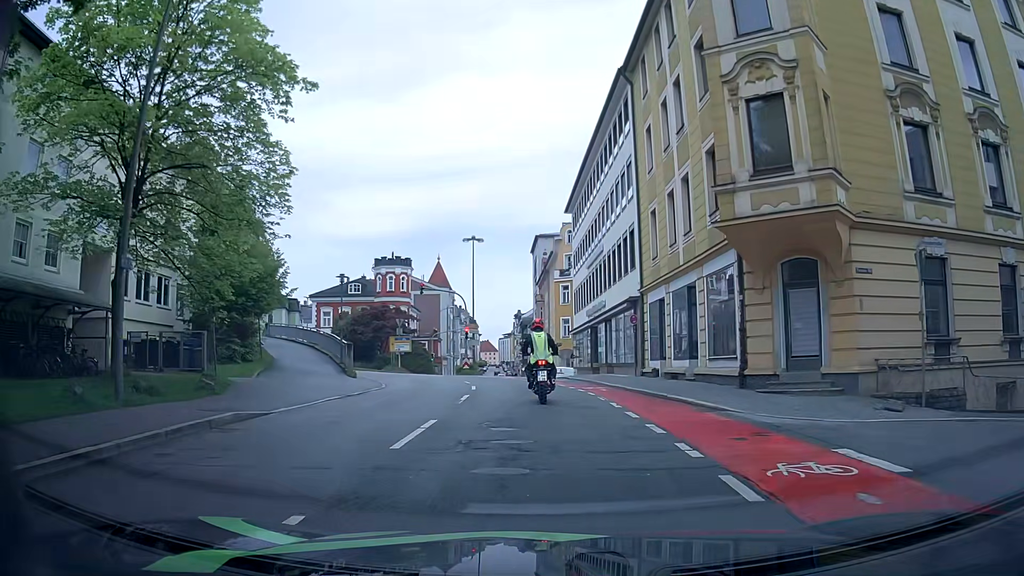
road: tertiary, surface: asphalt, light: Day
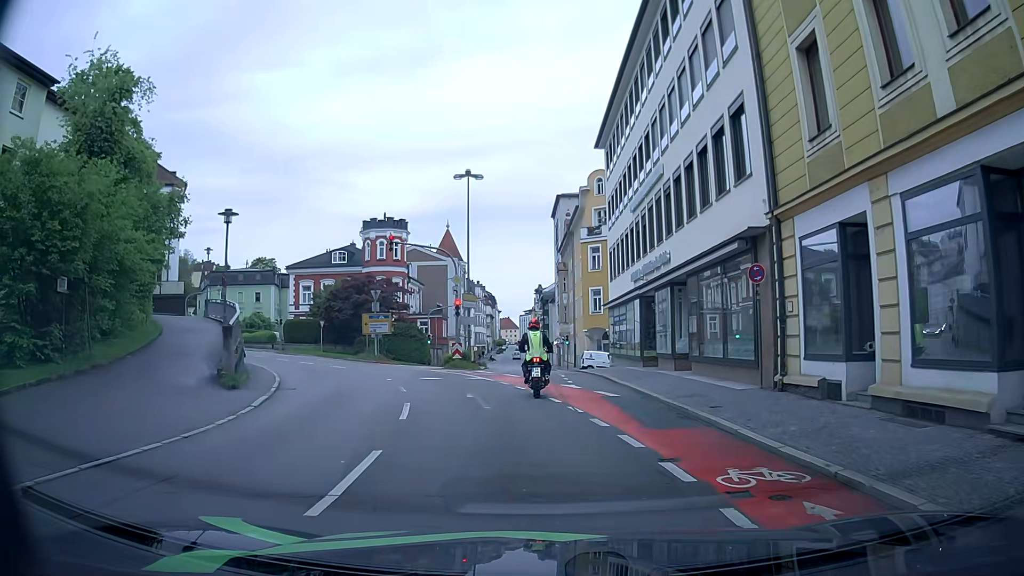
(-0.3, +15.2) m; -2°
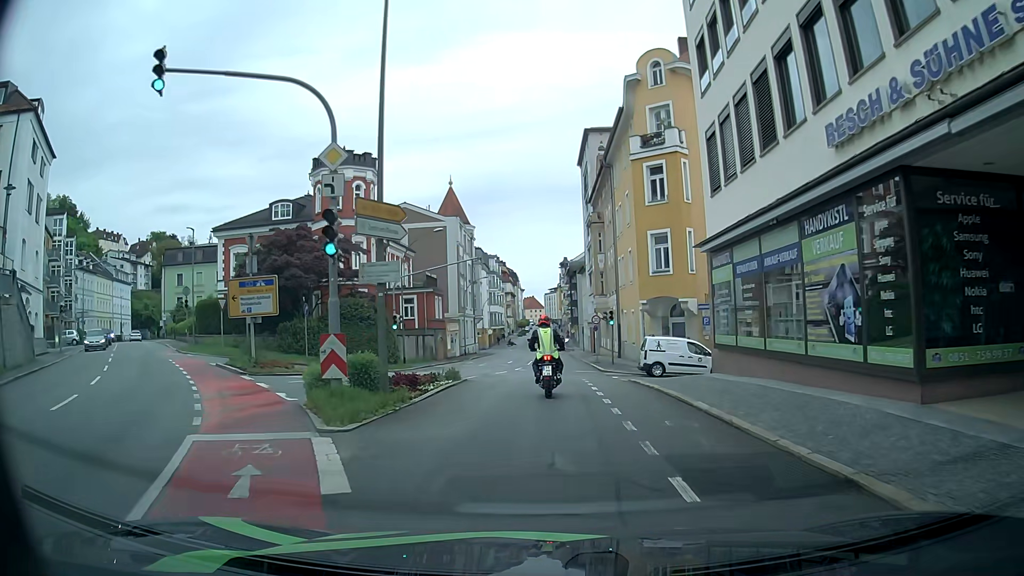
(-0.3, +22.2) m; -2°
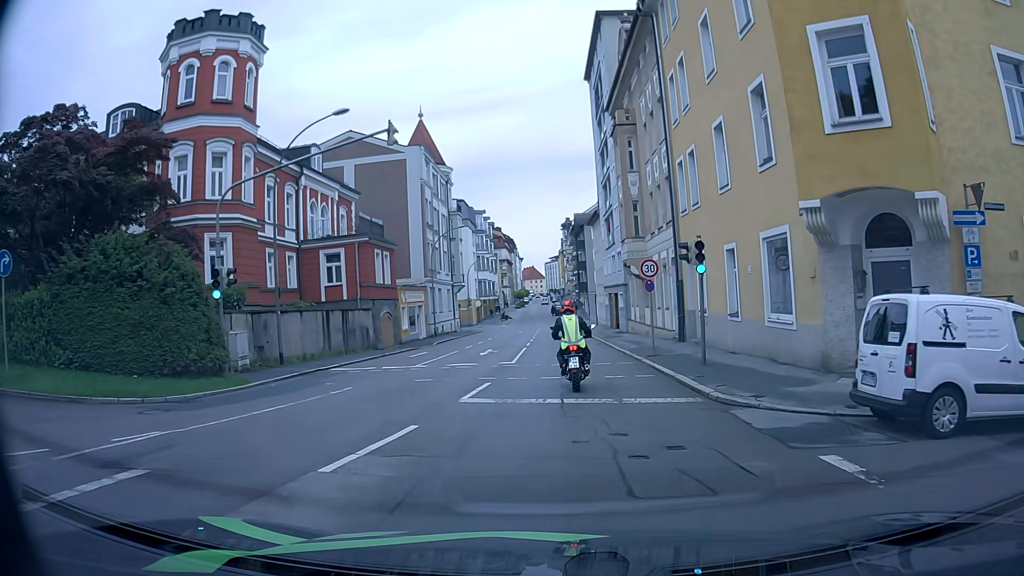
(-0.3, +21.9) m; -1°
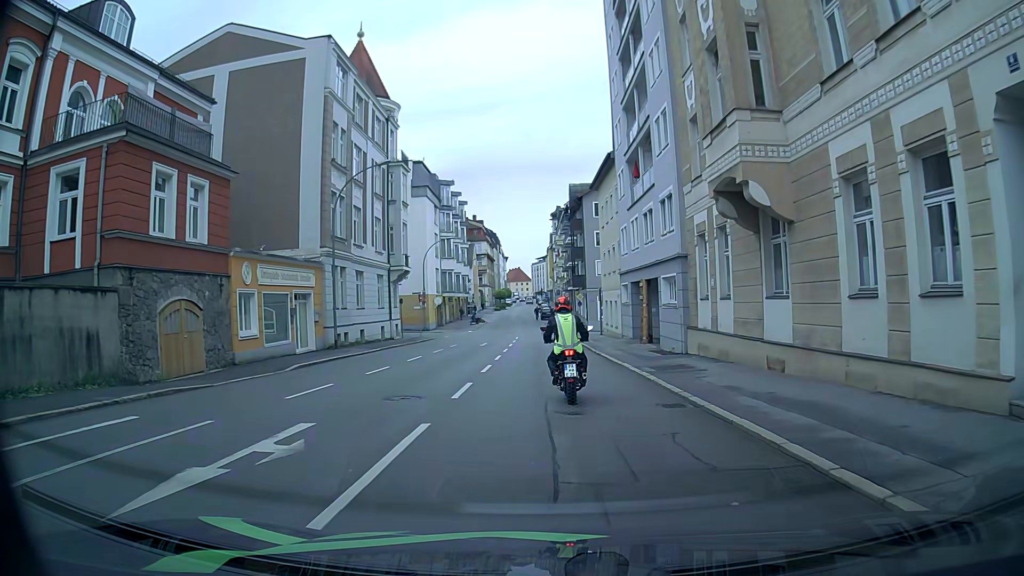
(+0.1, +23.1) m; +1°
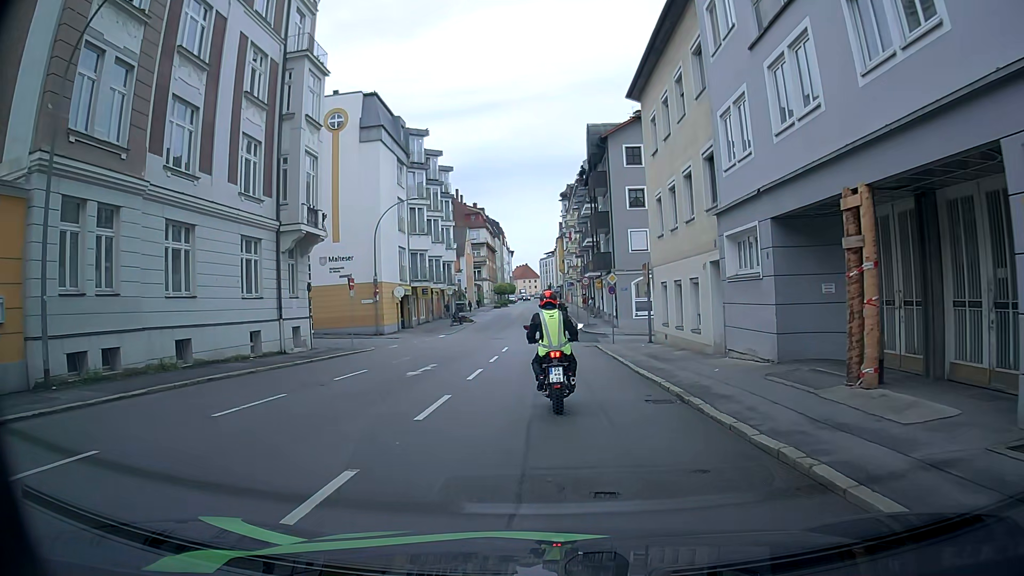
(0.0, +20.9) m; -1°
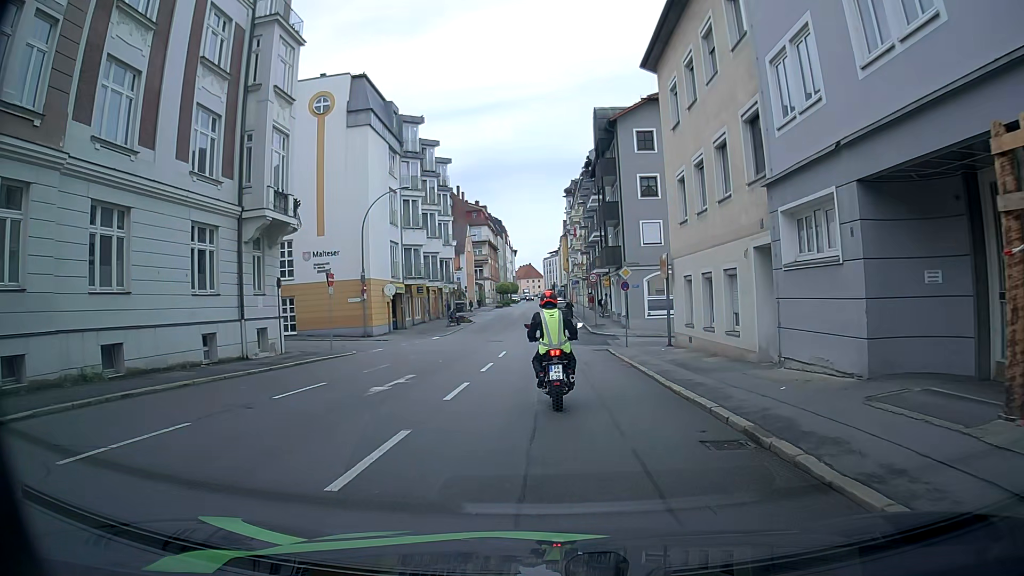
(0.0, +3.8) m; -1°
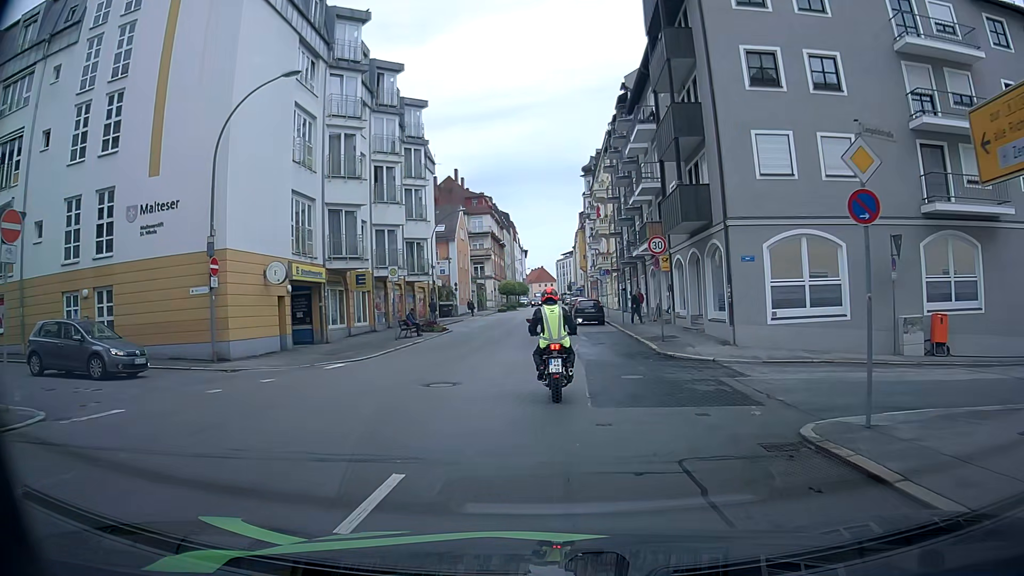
(-0.2, +20.5) m; -1°
(0, +10) (0, +20) (0, +30) (0, +40) (0, +50) (0, +60) (0, +70) (+1, +80) (+1, +90) (+1, +100) m
